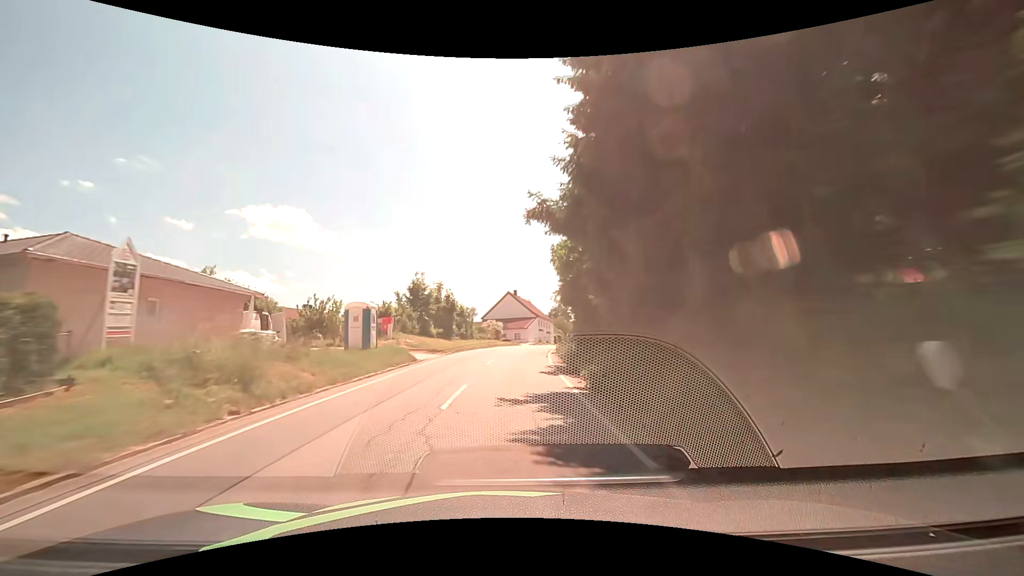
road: secondary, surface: asphalt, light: Day
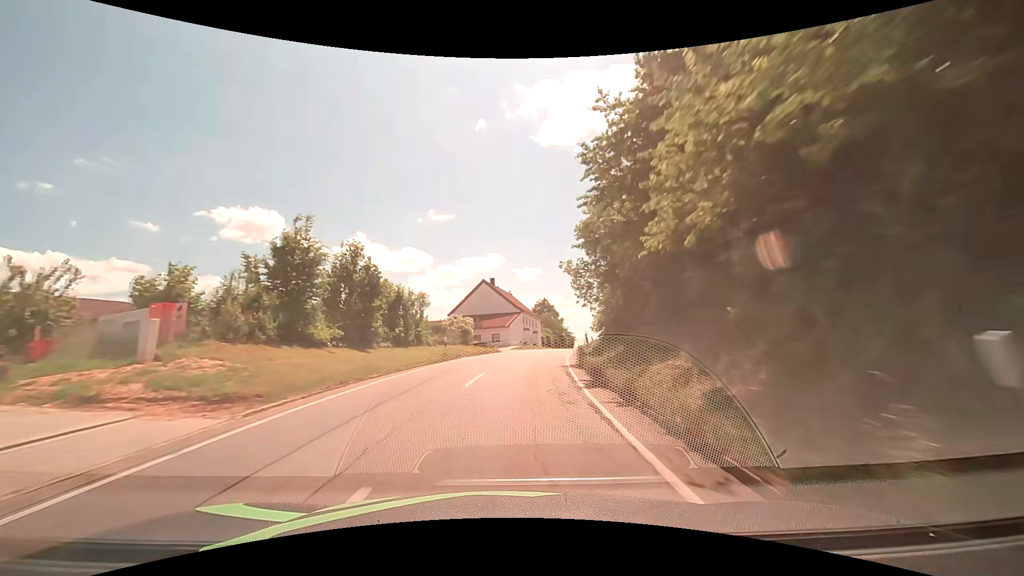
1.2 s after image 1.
(+0.5, +20.4) m; +3°
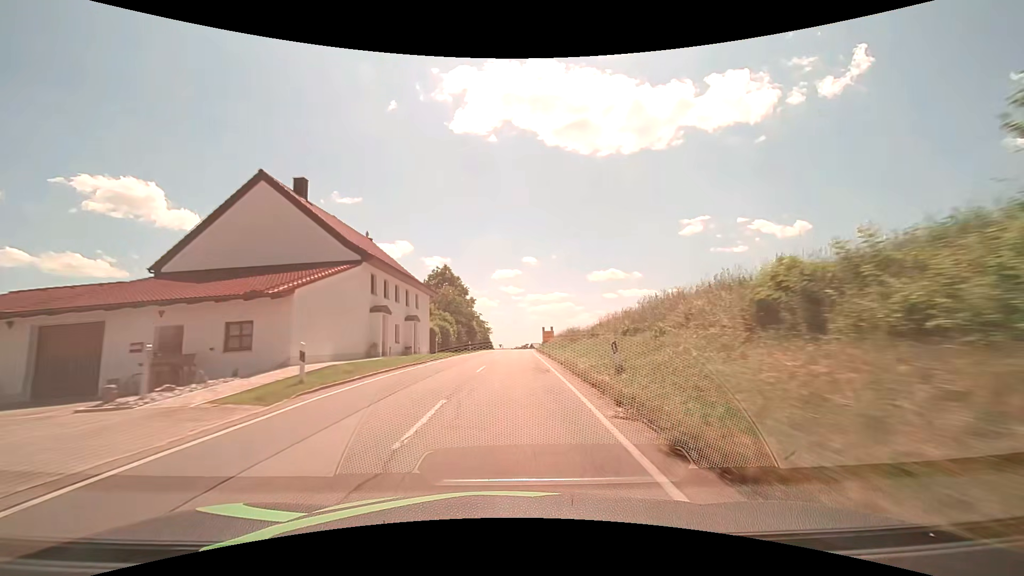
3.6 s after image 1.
(+4.0, +41.2) m; +11°
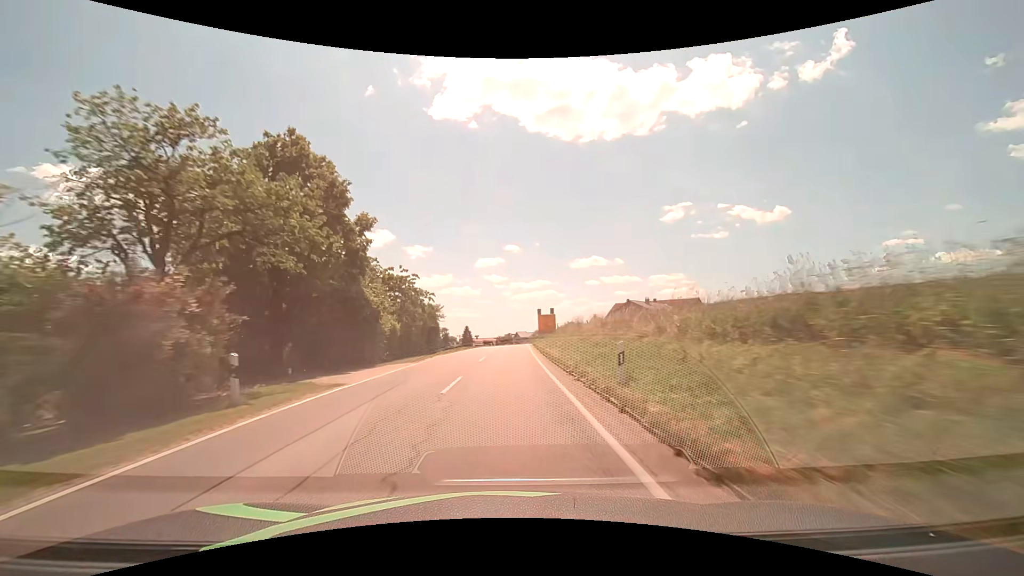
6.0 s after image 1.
(+1.1, +42.4) m; +2°
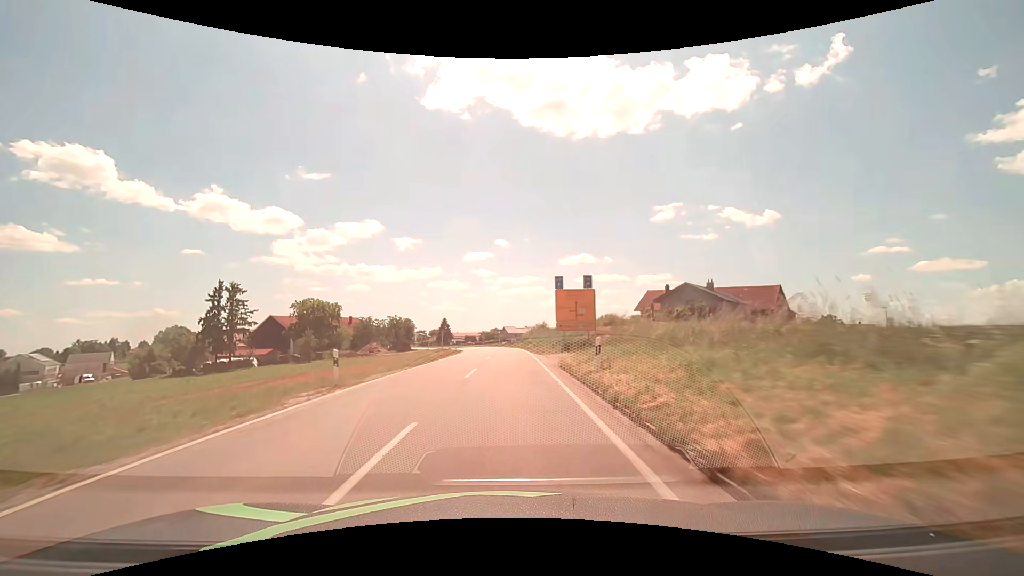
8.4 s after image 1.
(+0.4, +42.8) m; +1°
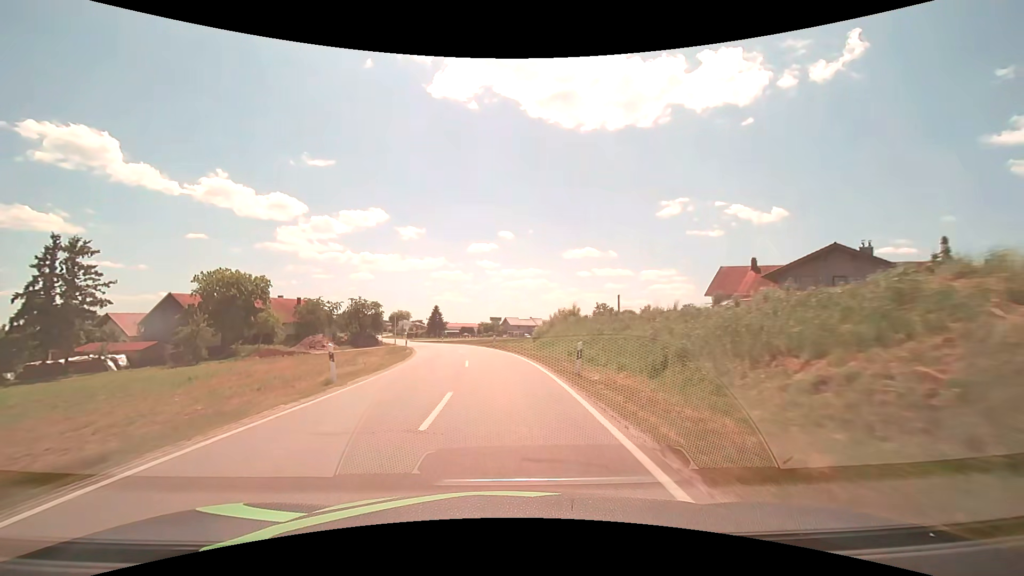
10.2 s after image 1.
(+0.1, +32.3) m; 0°
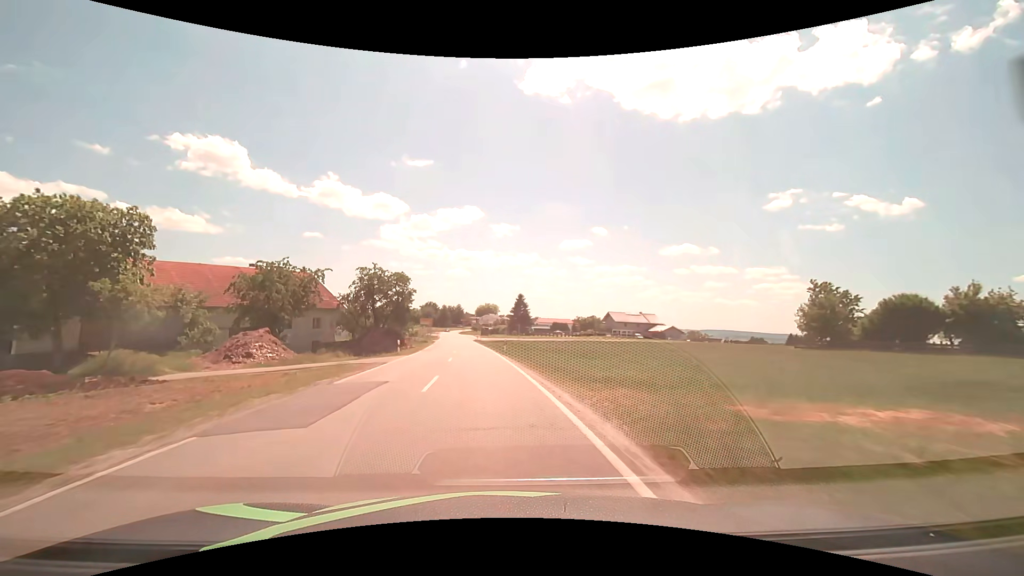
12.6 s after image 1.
(-3.3, +42.8) m; -11°
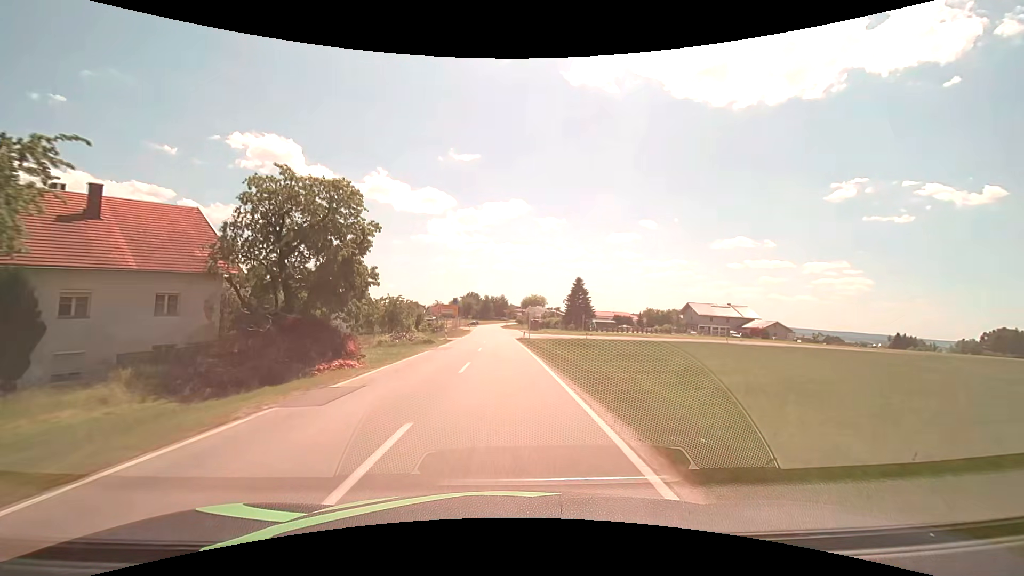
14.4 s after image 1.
(-1.9, +32.2) m; -5°
(0, +10) (0, +20) (0, +30) (0, +40) (-1, +50) (-1, +60) (-1, +70) (-2, +80) (-2, +90) (-2, +100) m
